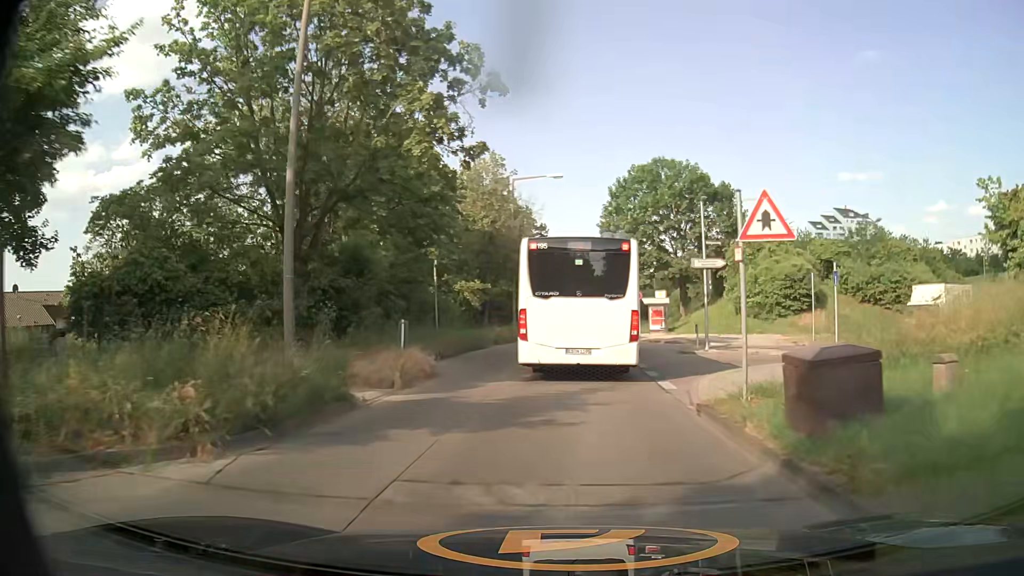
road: tertiary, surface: concrete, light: Day
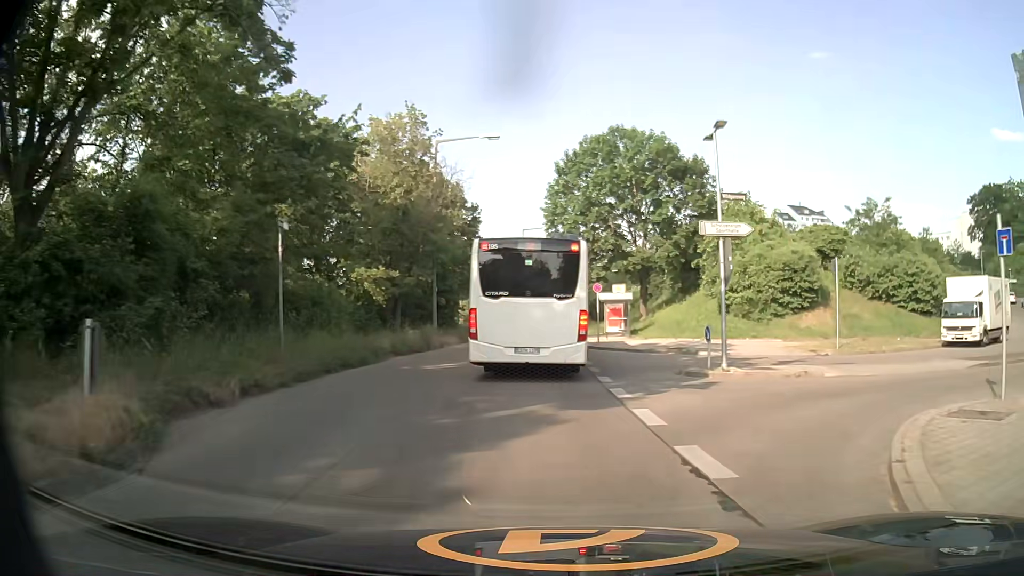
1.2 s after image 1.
(+0.5, +10.6) m; +6°
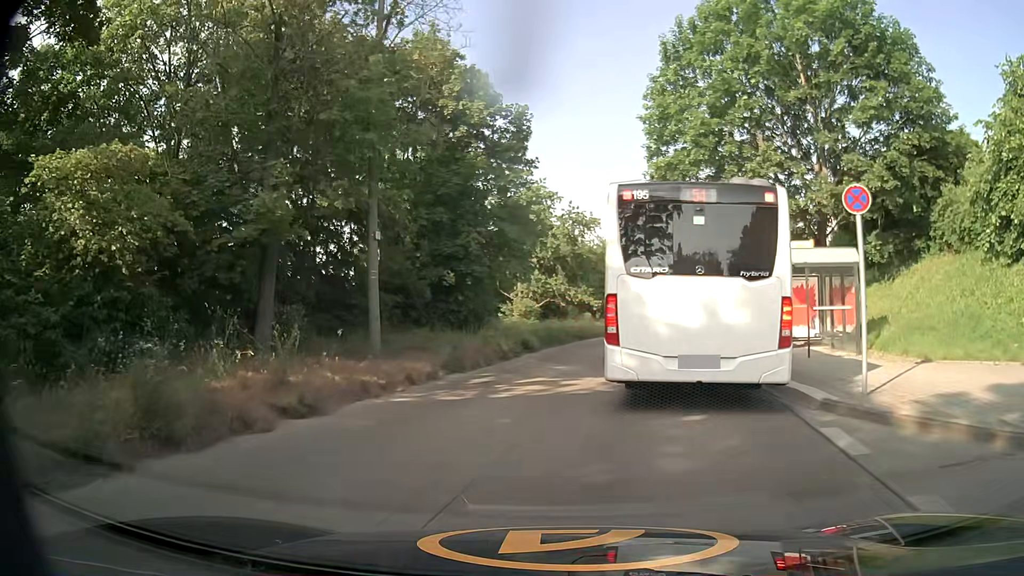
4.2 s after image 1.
(-0.8, +23.1) m; -9°
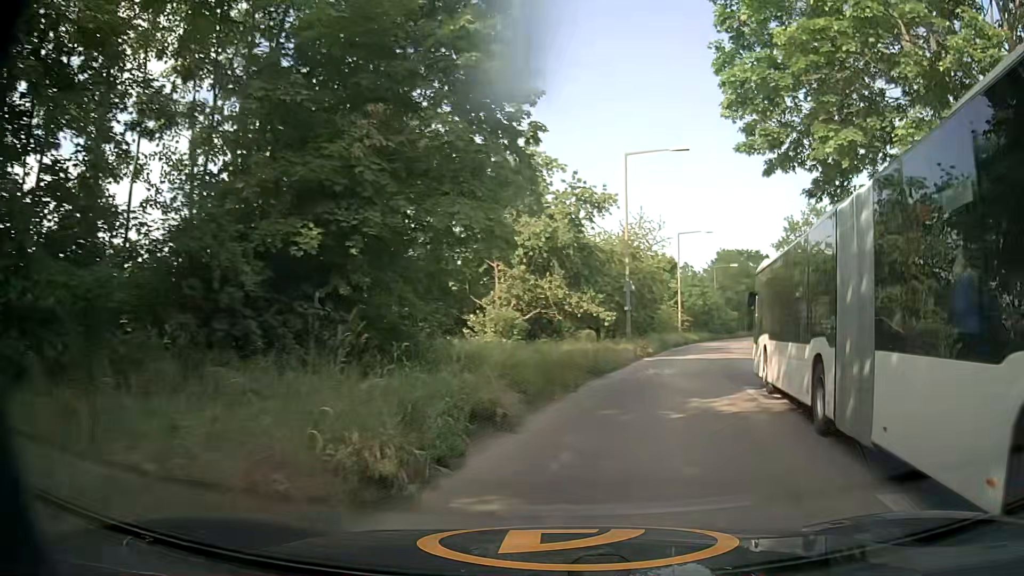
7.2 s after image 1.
(-0.1, +14.6) m; +2°
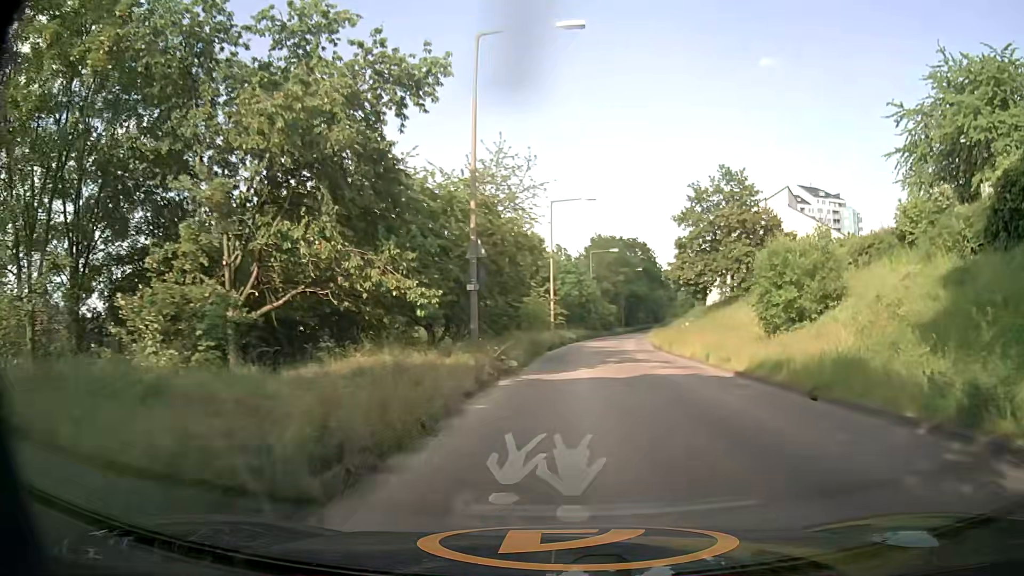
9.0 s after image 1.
(+2.1, +16.6) m; +11°
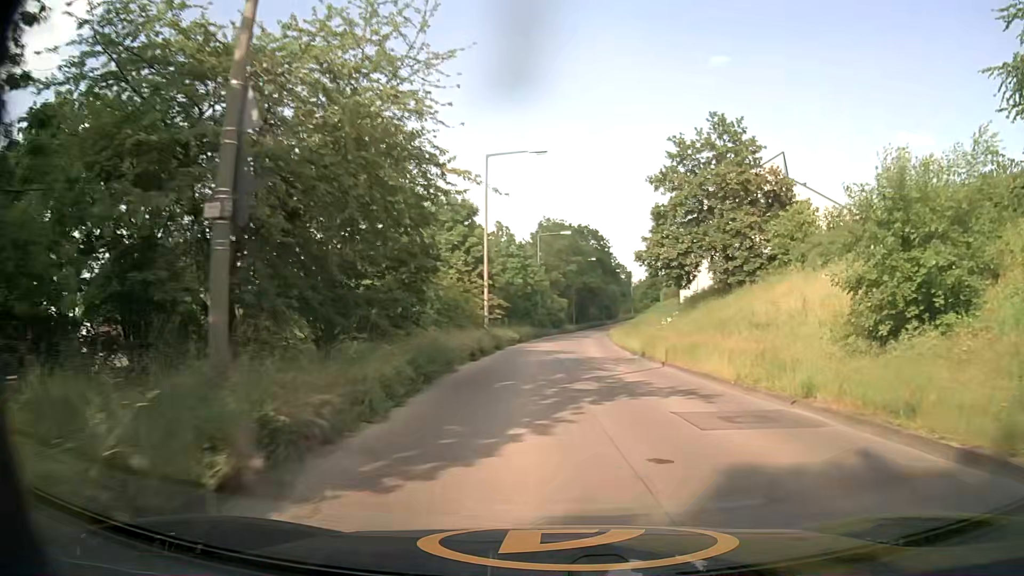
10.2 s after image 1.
(+0.7, +14.3) m; +5°
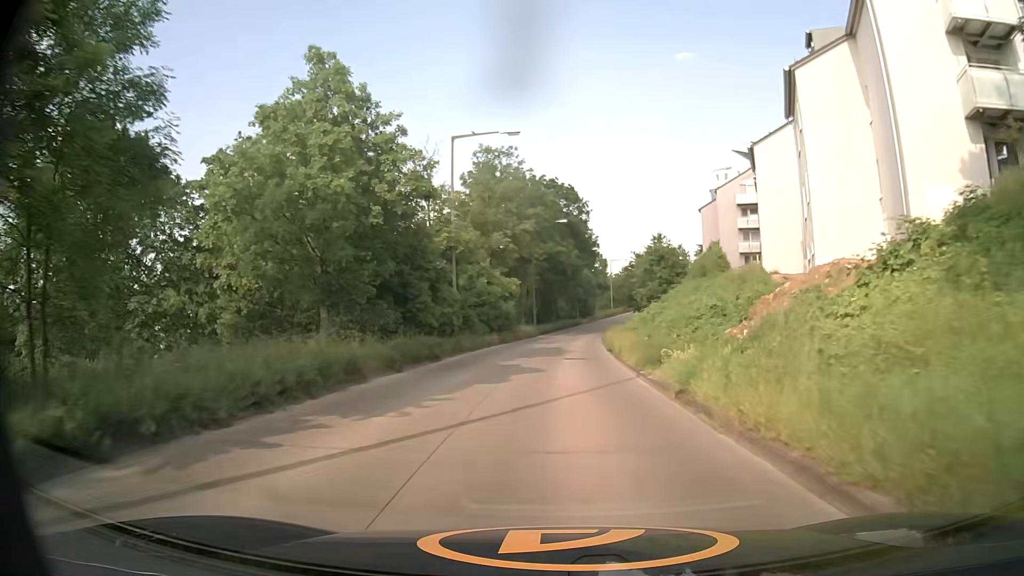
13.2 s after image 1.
(+1.8, +40.5) m; +3°
